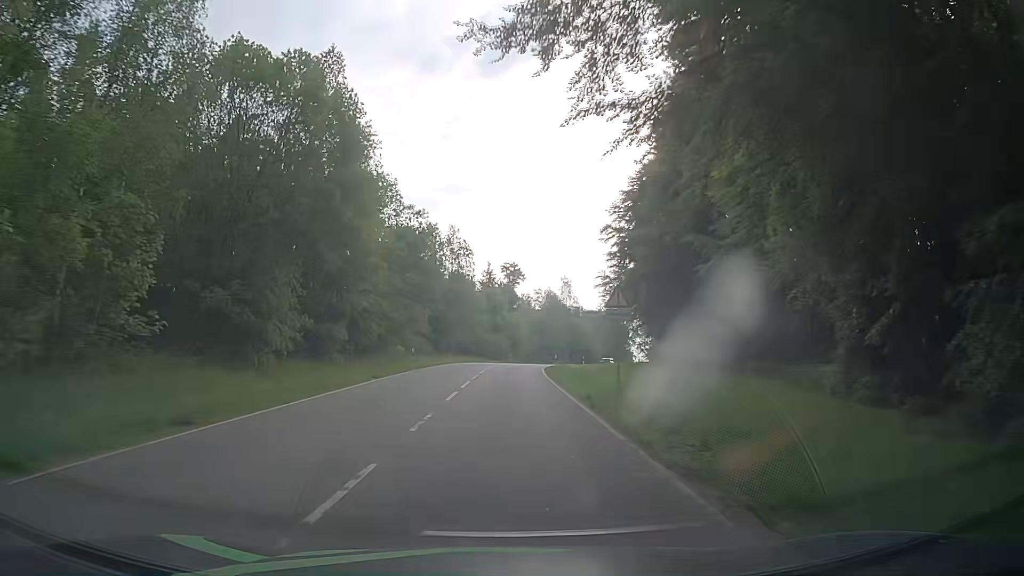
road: tertiary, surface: asphalt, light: Day
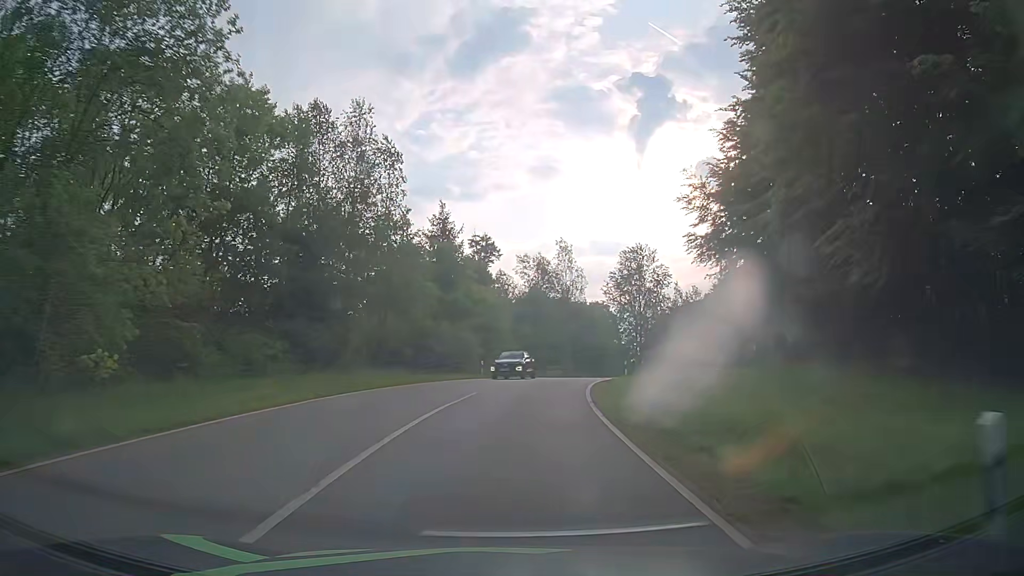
(+0.7, +37.0) m; +2°
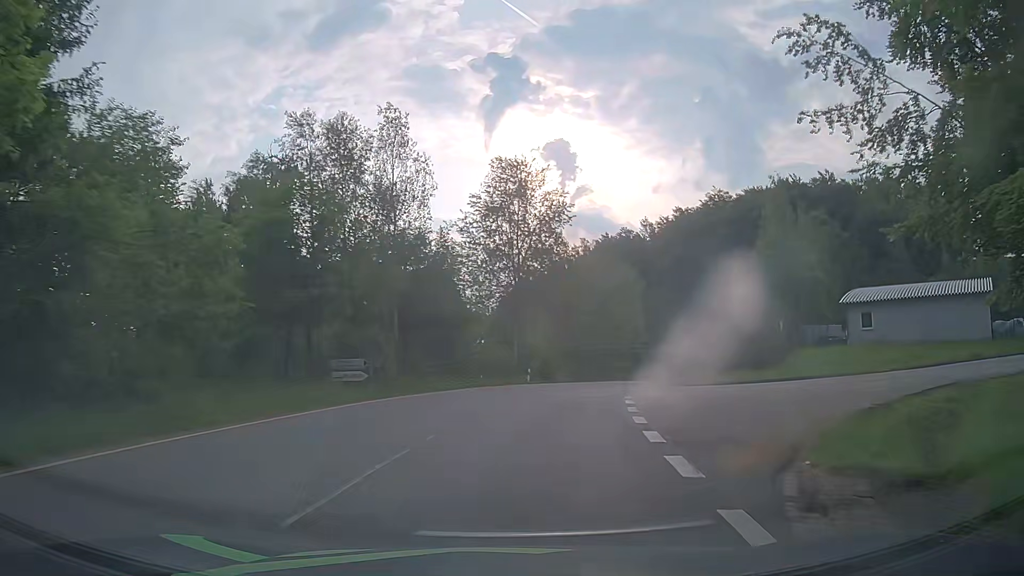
(+3.9, +37.2) m; +13°
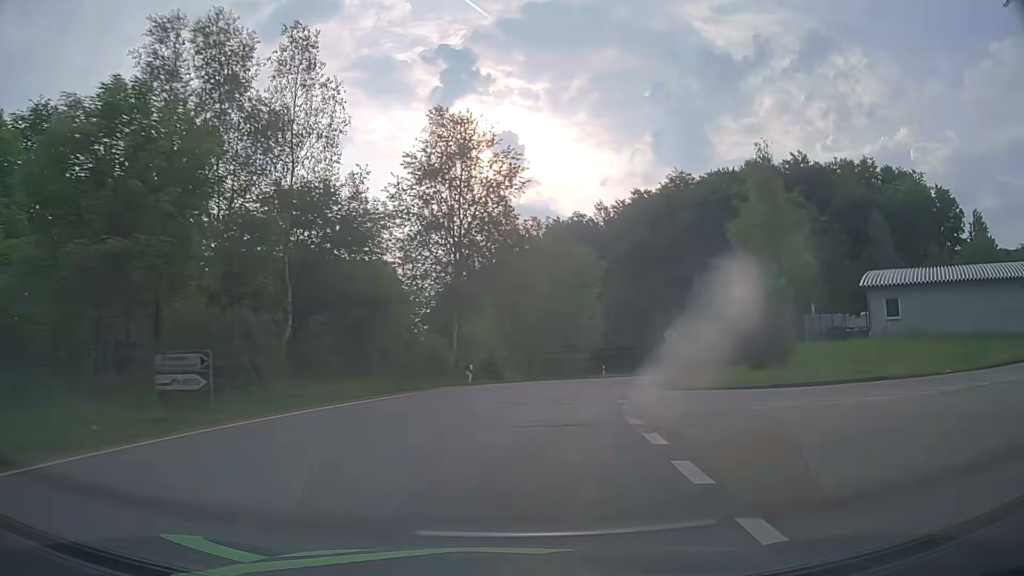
(+0.5, +9.5) m; +5°
